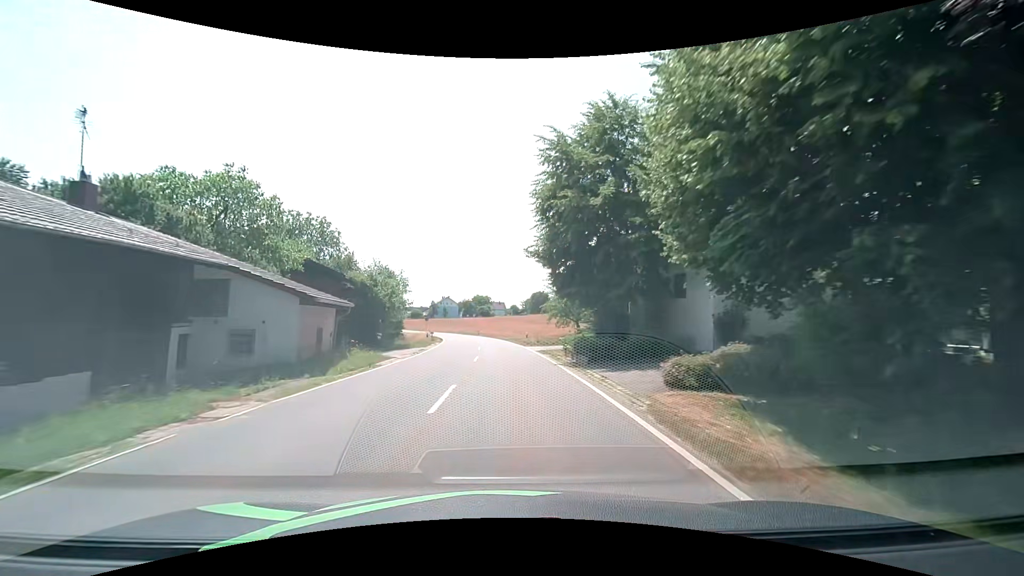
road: tertiary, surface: asphalt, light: Day
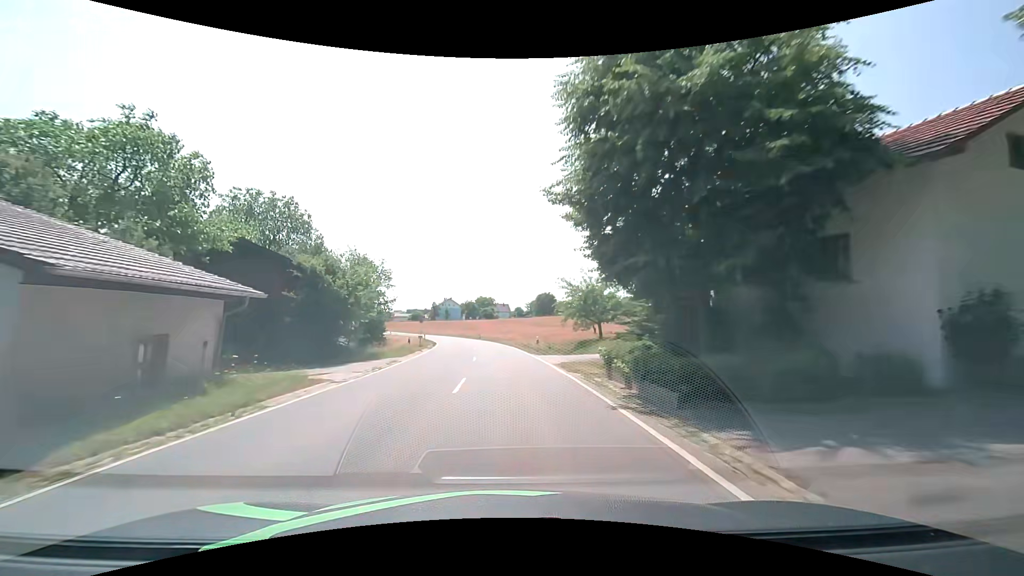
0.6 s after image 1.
(0.0, +9.1) m; 0°
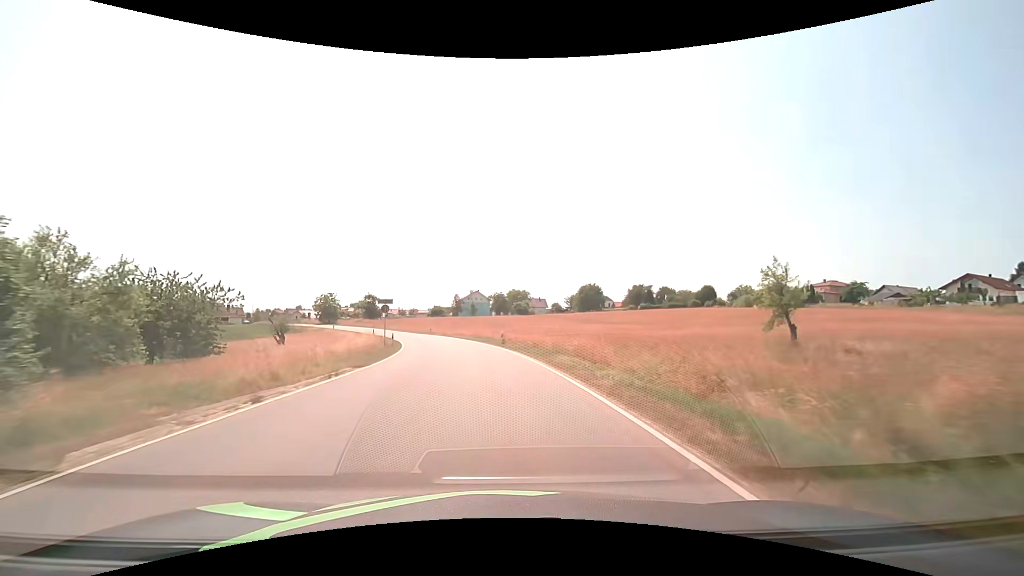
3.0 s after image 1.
(-1.2, +36.4) m; -4°
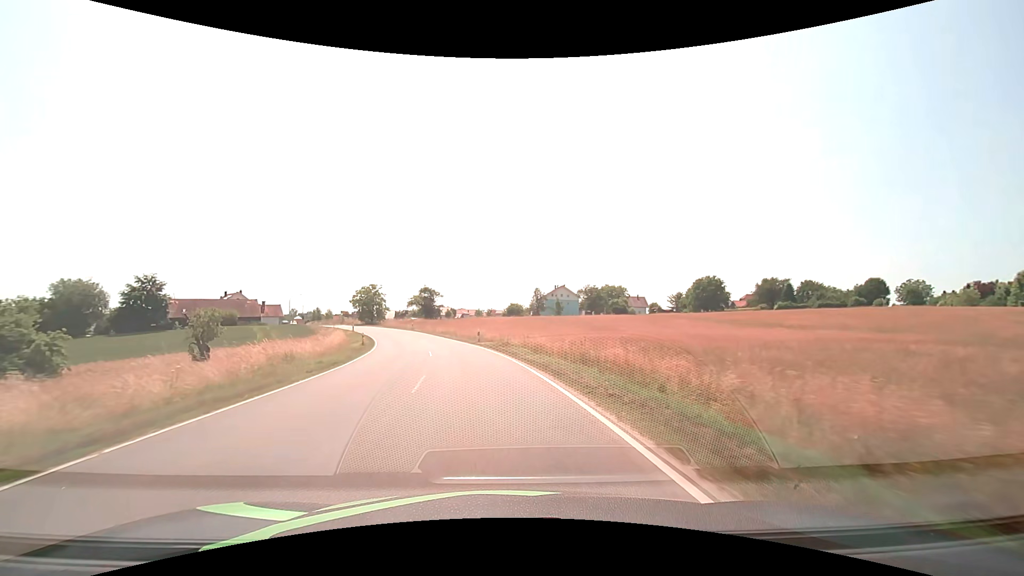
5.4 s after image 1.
(-2.6, +36.3) m; -9°
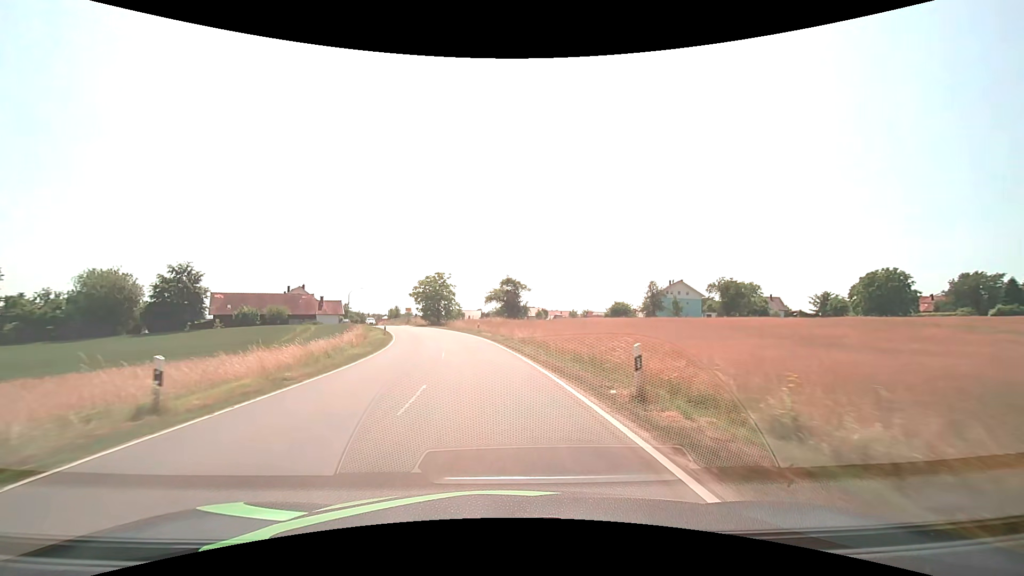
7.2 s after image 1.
(-2.5, +26.9) m; -11°
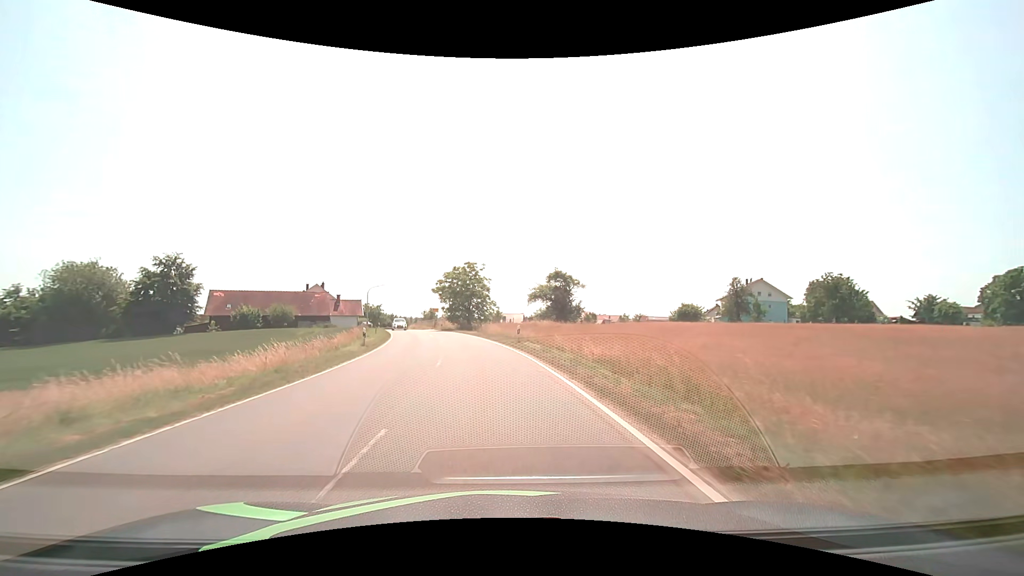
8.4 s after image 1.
(-0.8, +17.0) m; -5°
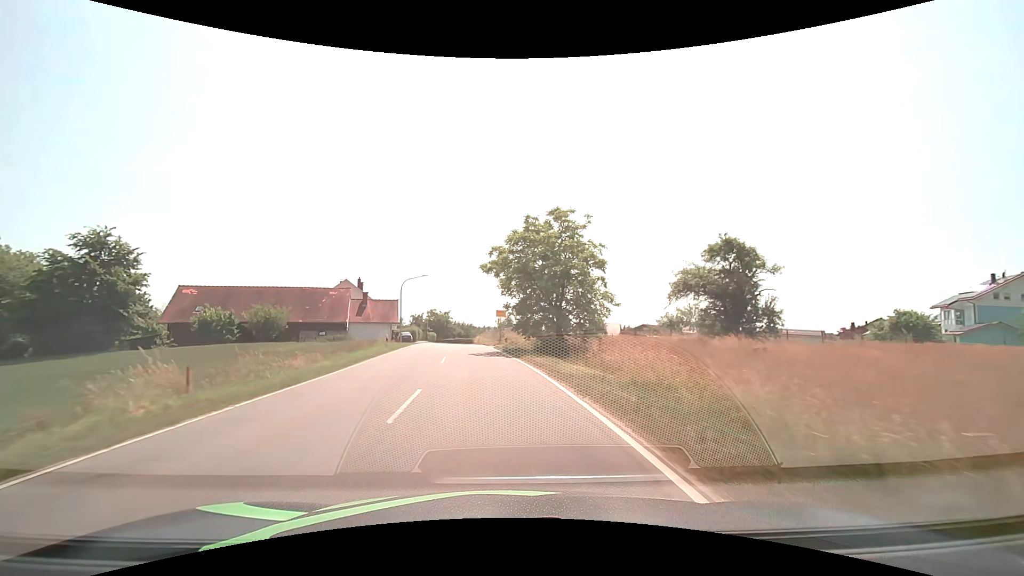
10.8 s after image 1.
(-2.5, +31.6) m; -9°
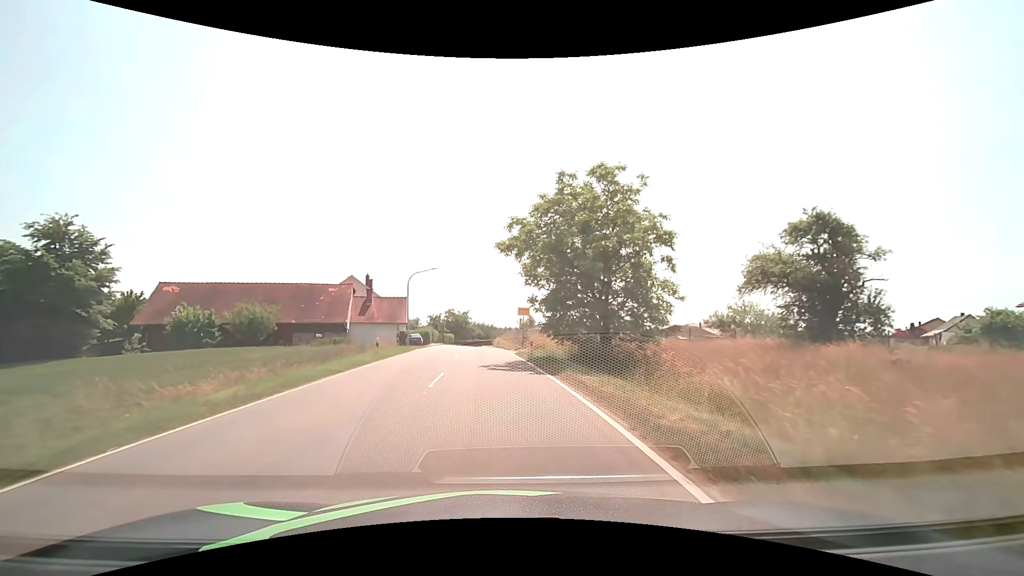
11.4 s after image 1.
(-0.2, +7.7) m; -2°
(0, +10) (-1, +20) (-2, +30) (-2, +40) (-3, +50) (-4, +60) (-4, +70) (-4, +80) (-4, +90) (-4, +100) m
